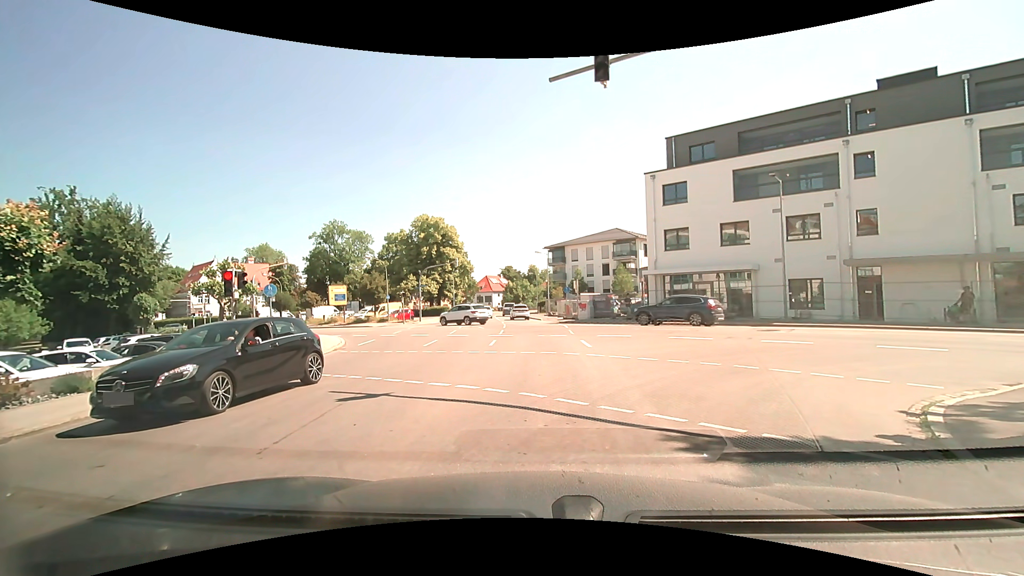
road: tertiary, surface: asphalt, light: Day
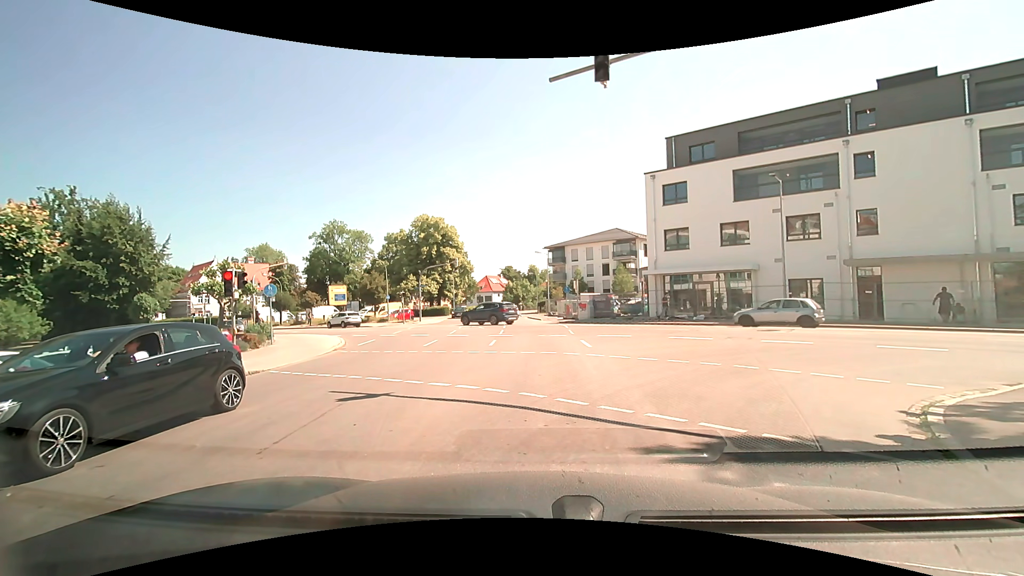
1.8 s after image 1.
(0.0, 0.0) m; 0°
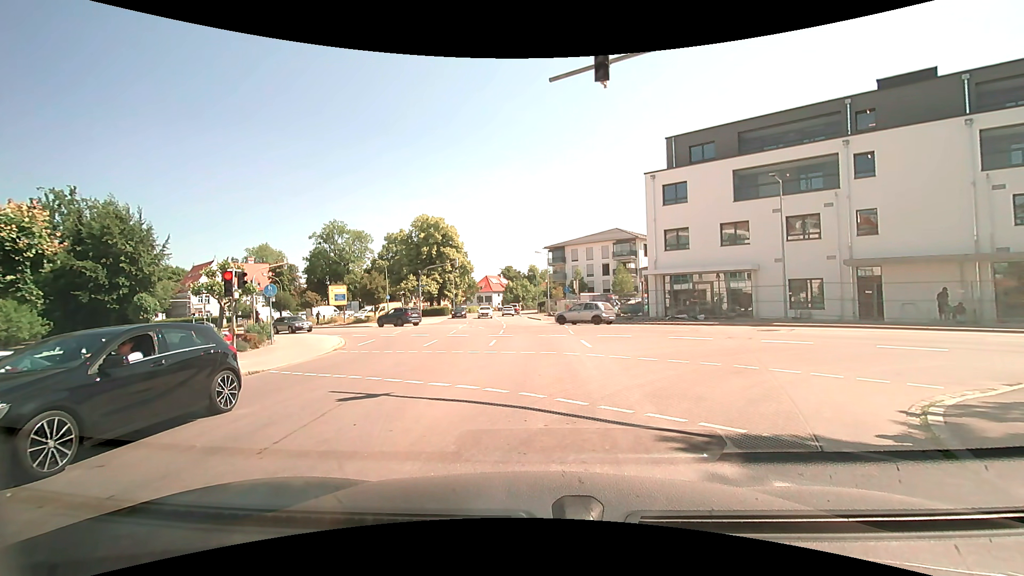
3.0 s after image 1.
(0.0, 0.0) m; 0°
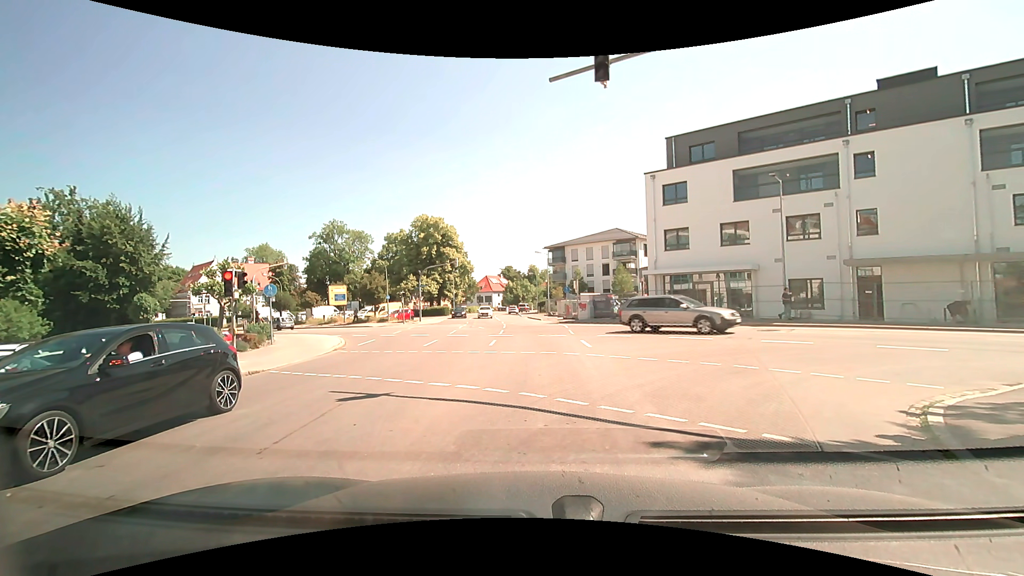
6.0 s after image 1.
(0.0, 0.0) m; 0°
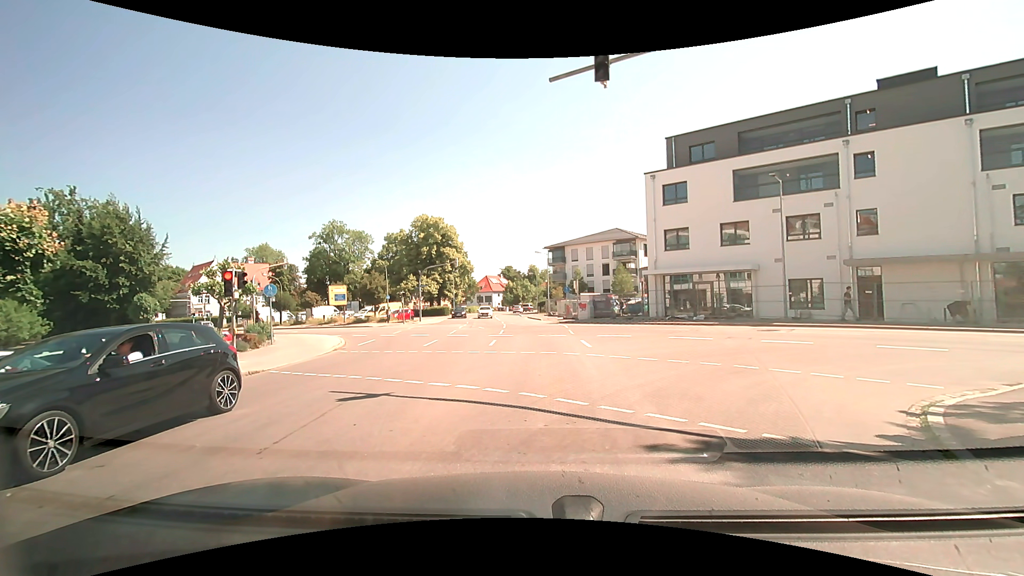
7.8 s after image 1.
(0.0, 0.0) m; 0°
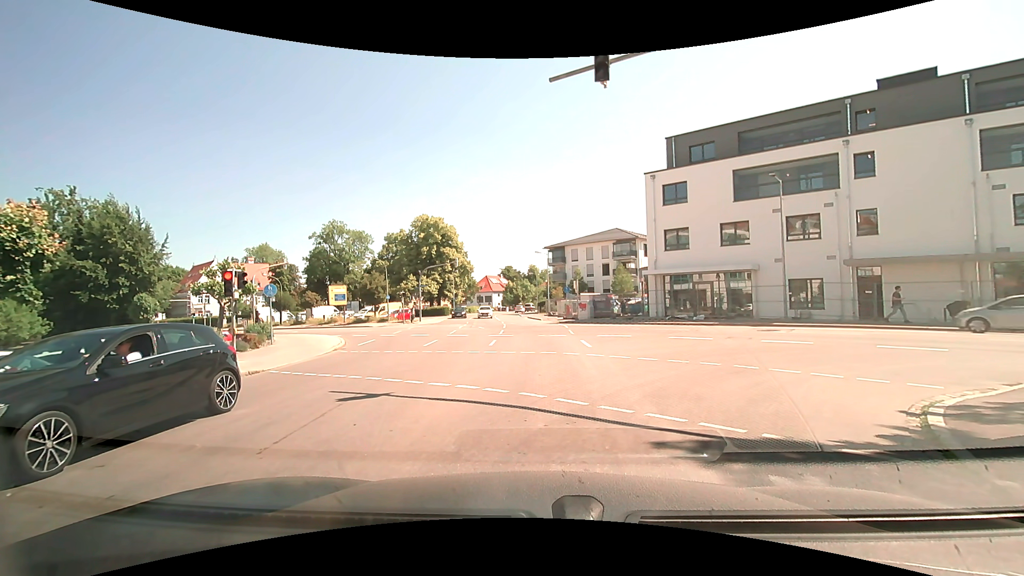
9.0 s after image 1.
(0.0, 0.0) m; 0°
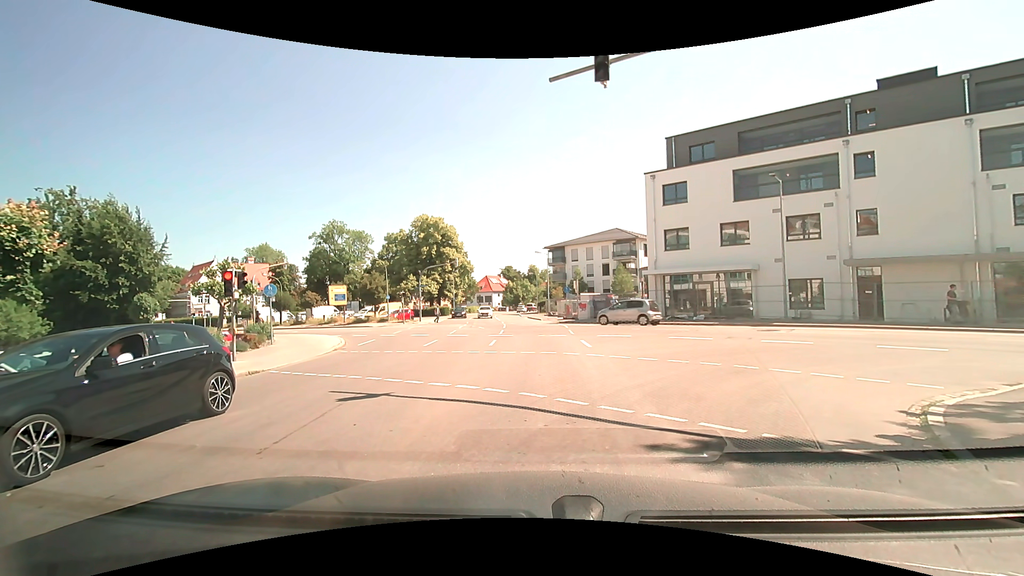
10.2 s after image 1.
(0.0, 0.0) m; 0°
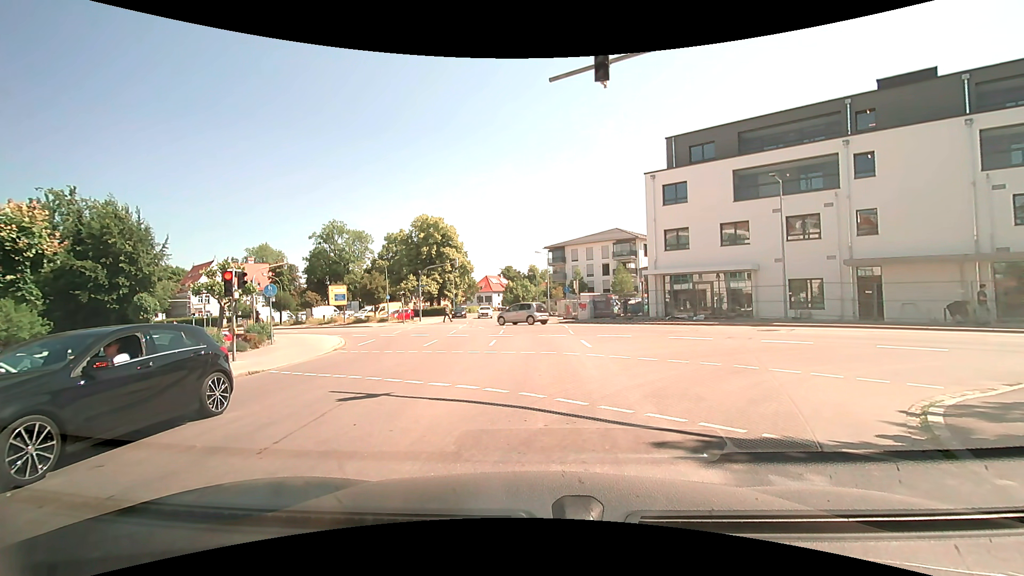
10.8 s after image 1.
(0.0, 0.0) m; 0°
